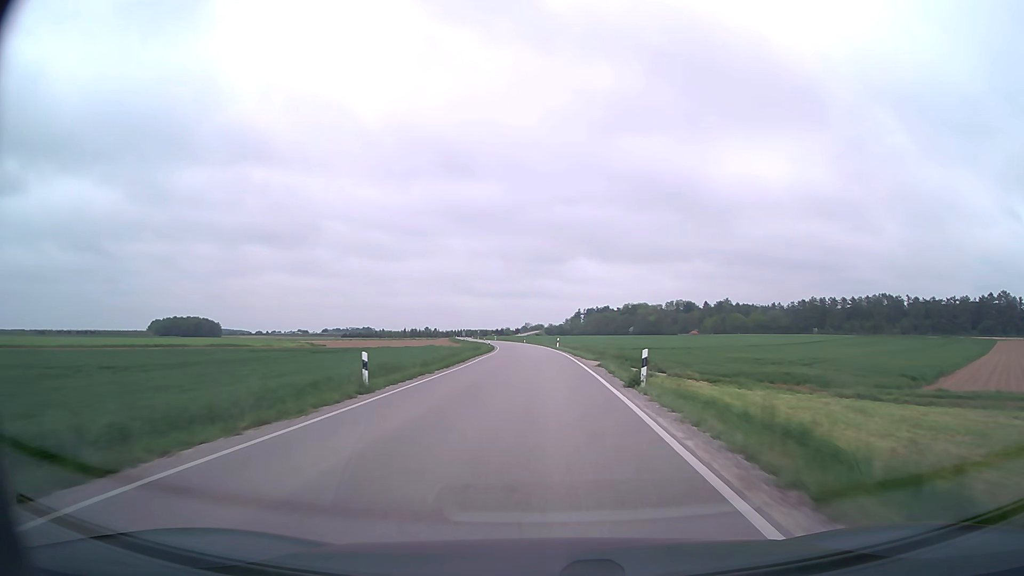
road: secondary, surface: asphalt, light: Day
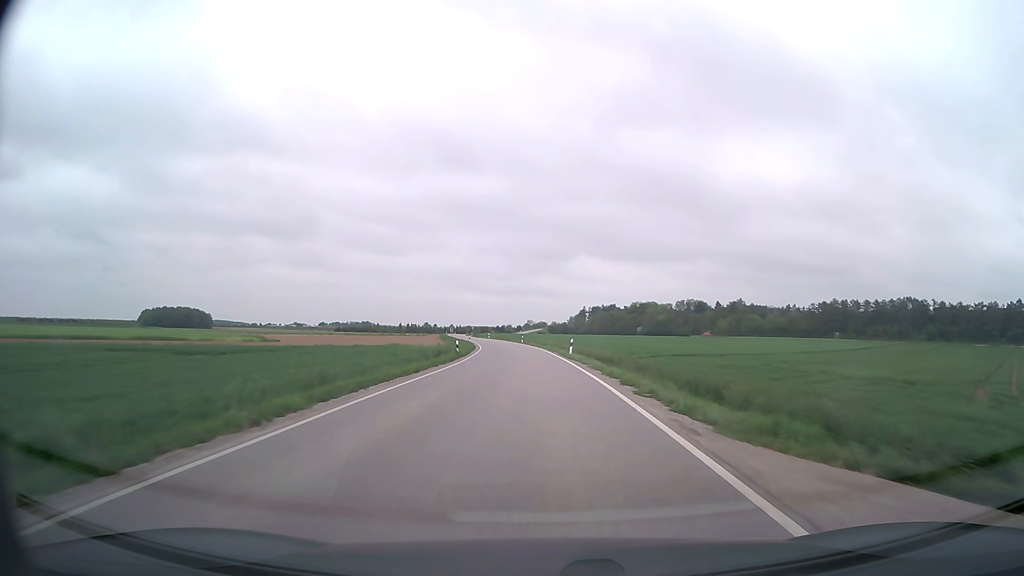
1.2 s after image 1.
(0.0, +26.6) m; 0°
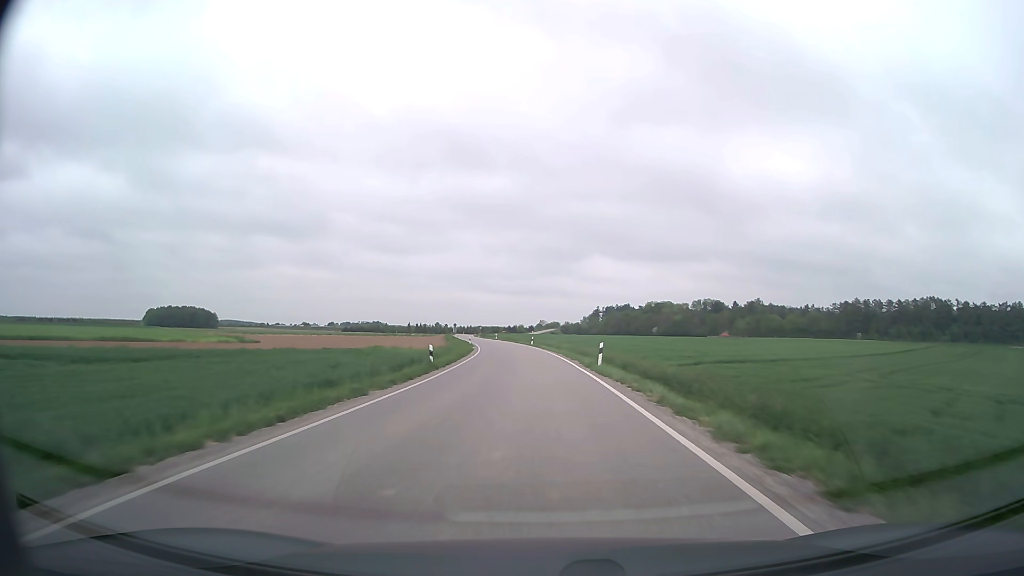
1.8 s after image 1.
(-0.1, +13.3) m; -1°
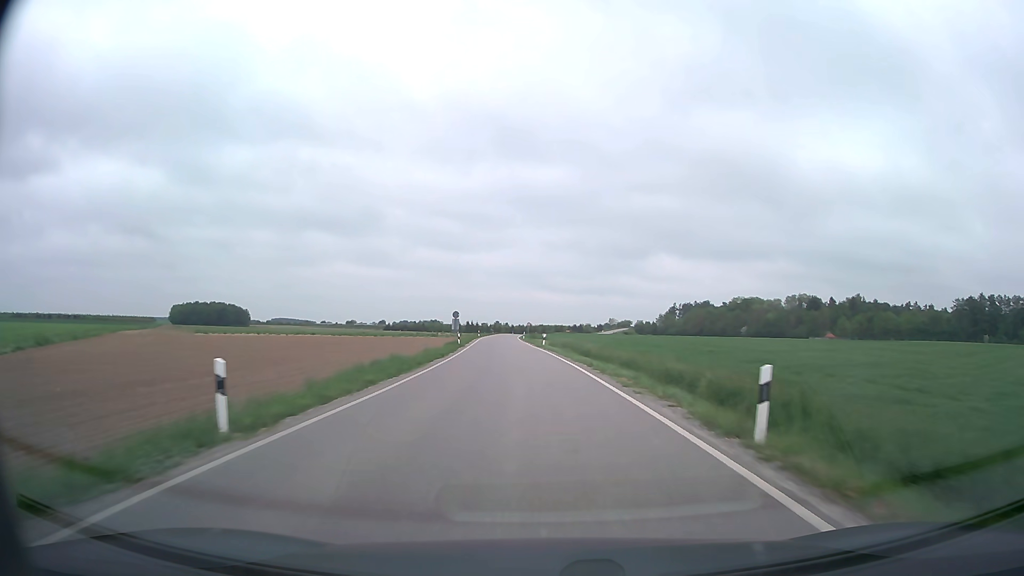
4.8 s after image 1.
(-3.1, +65.4) m; -6°
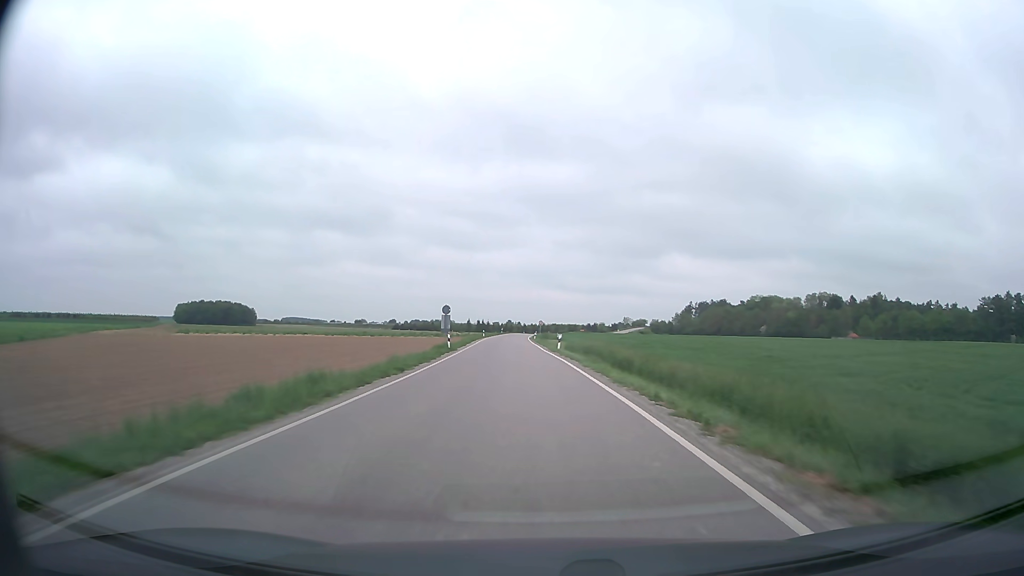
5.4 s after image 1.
(-0.1, +12.4) m; -1°
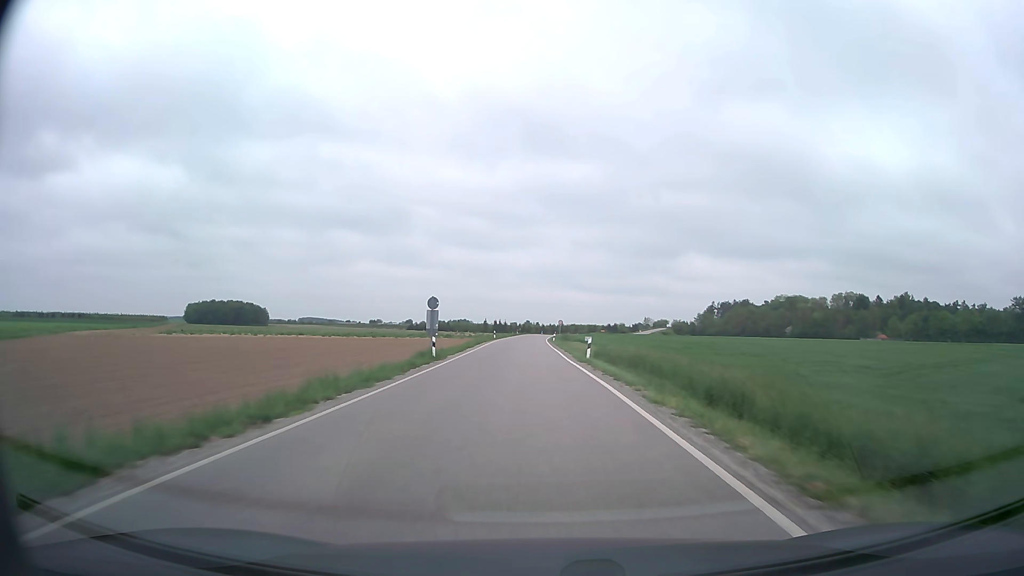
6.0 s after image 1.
(-0.2, +12.0) m; -2°
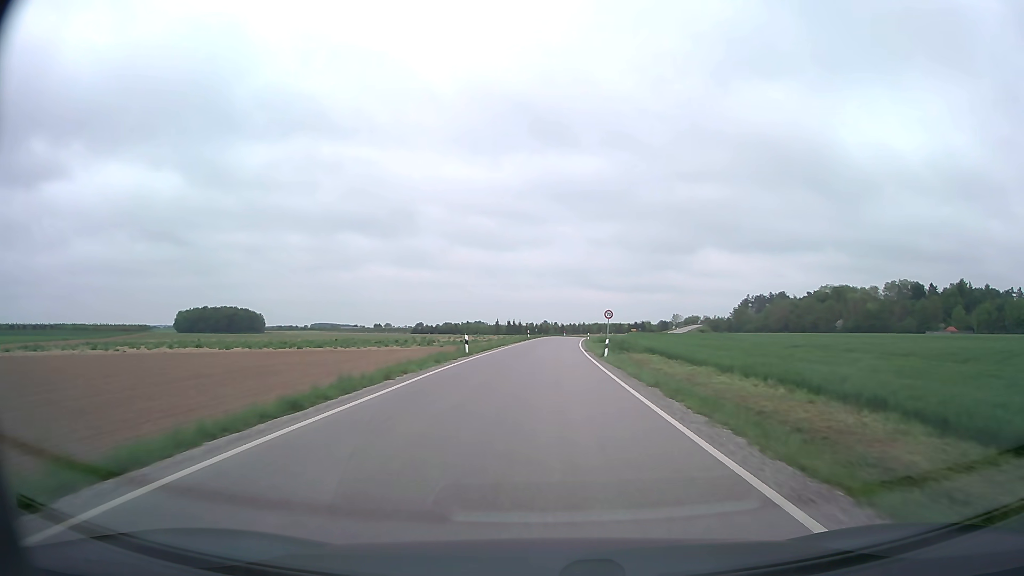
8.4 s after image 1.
(-0.9, +43.7) m; -1°
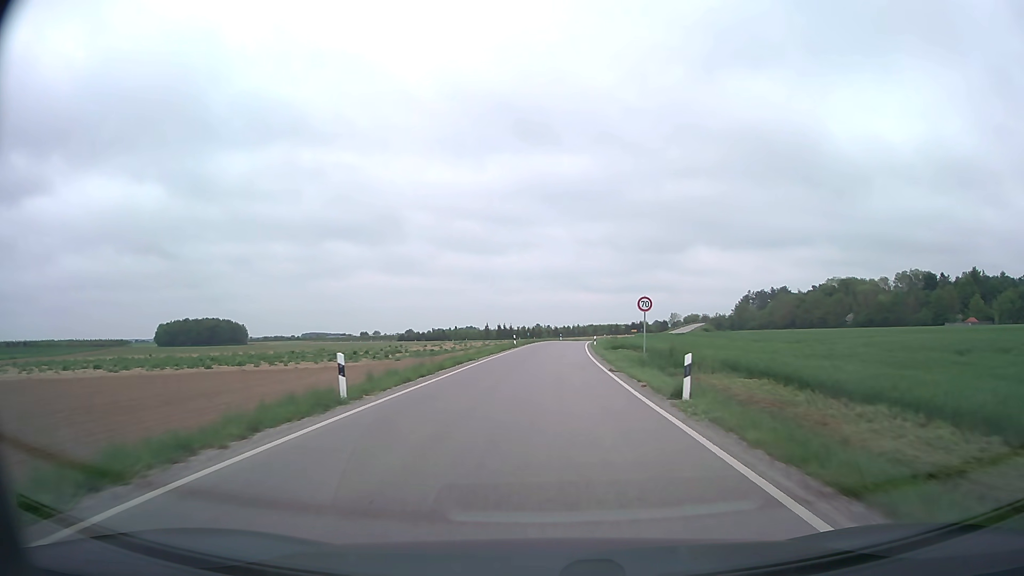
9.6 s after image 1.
(+0.1, +19.5) m; +1°
(0, +10) (0, +20) (0, +30) (+1, +40) (+1, +50) (+2, +60) (+3, +70) (+3, +80) (+5, +90) (+6, +100) m
